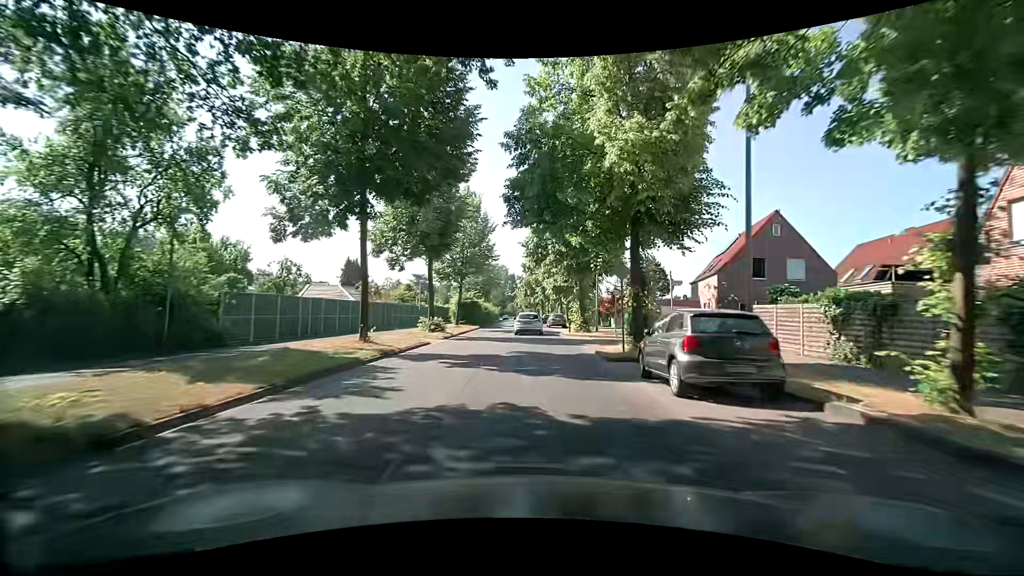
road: tertiary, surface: asphalt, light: Day
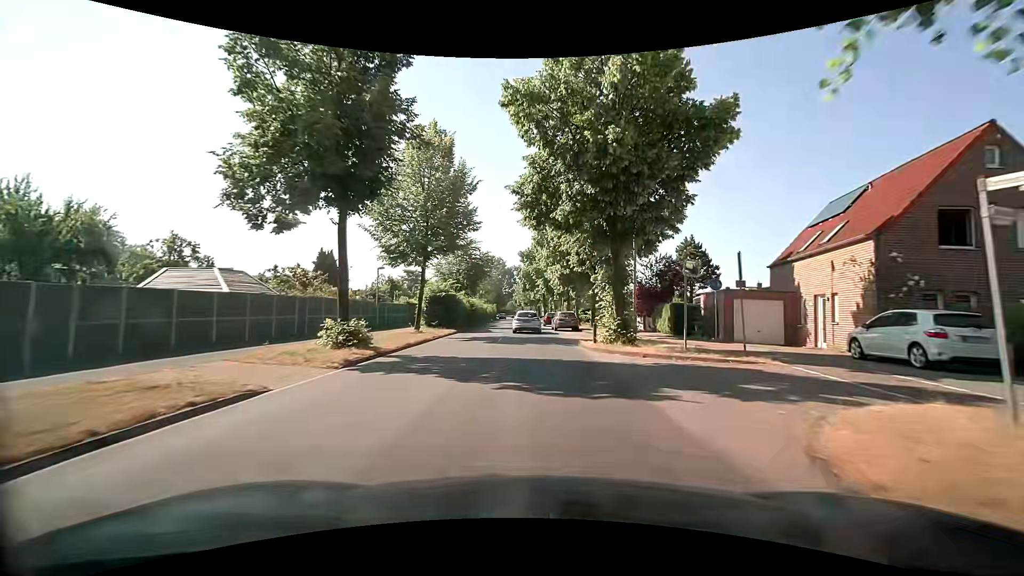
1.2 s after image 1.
(-0.1, +14.0) m; -1°
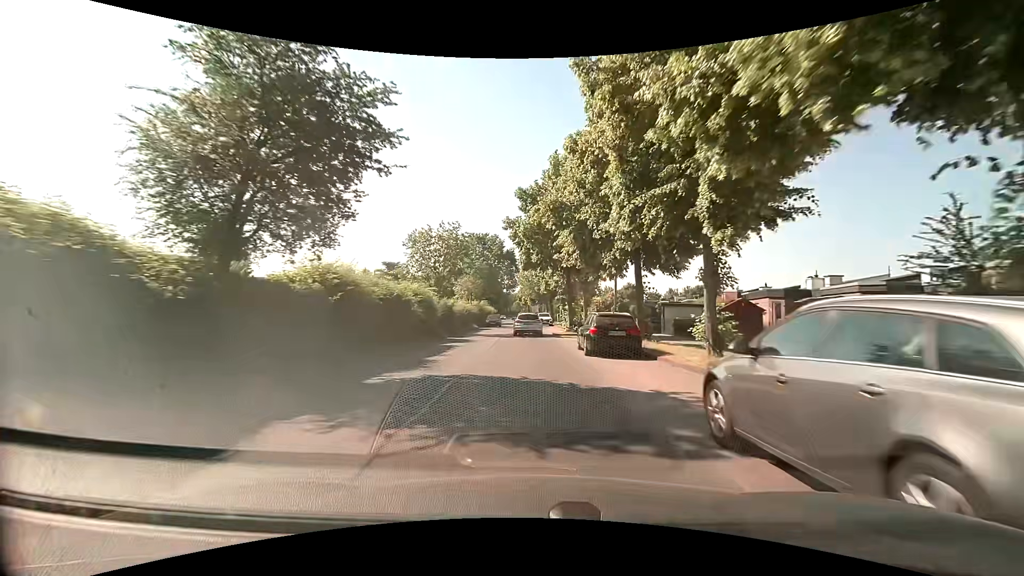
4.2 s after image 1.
(-0.1, +35.1) m; 0°
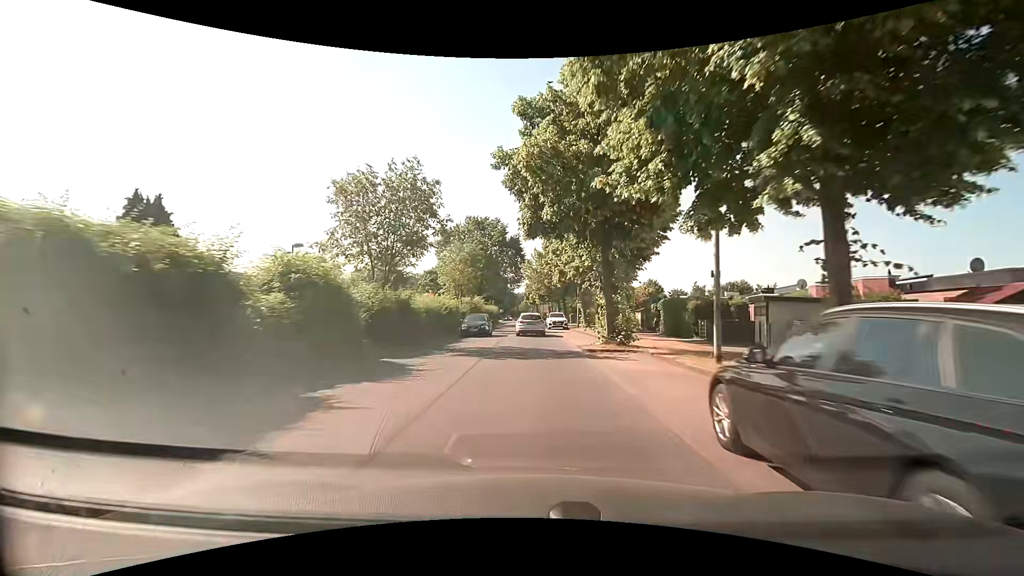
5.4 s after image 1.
(-0.2, +14.2) m; 0°
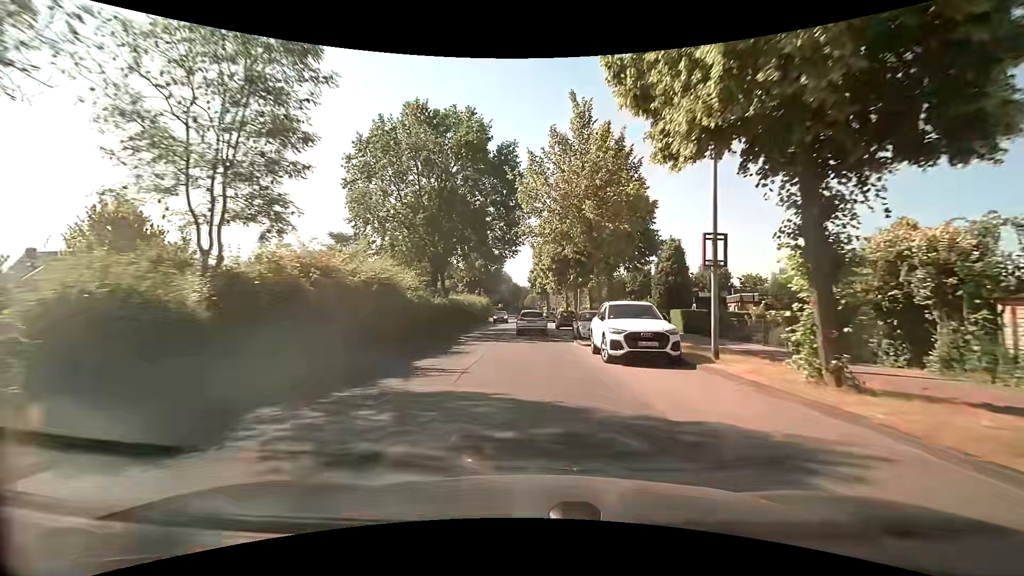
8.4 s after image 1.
(-1.0, +35.2) m; -2°
(0, +10) (0, +20) (0, +30) (0, +40) (0, +50) (0, +60) (0, +70) (-1, +80) (-1, +90) (-1, +100) m
